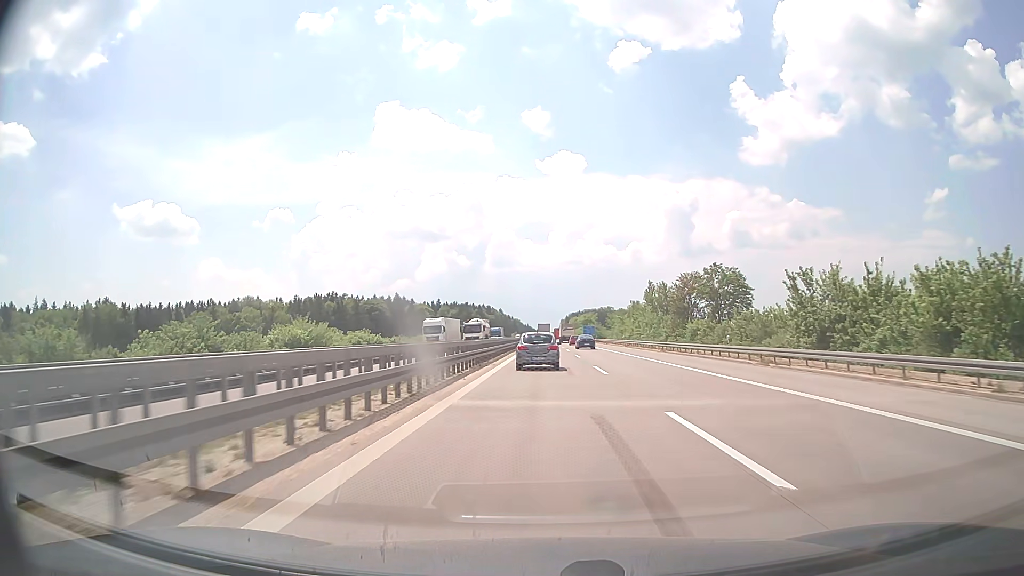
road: motorway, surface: concrete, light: Day
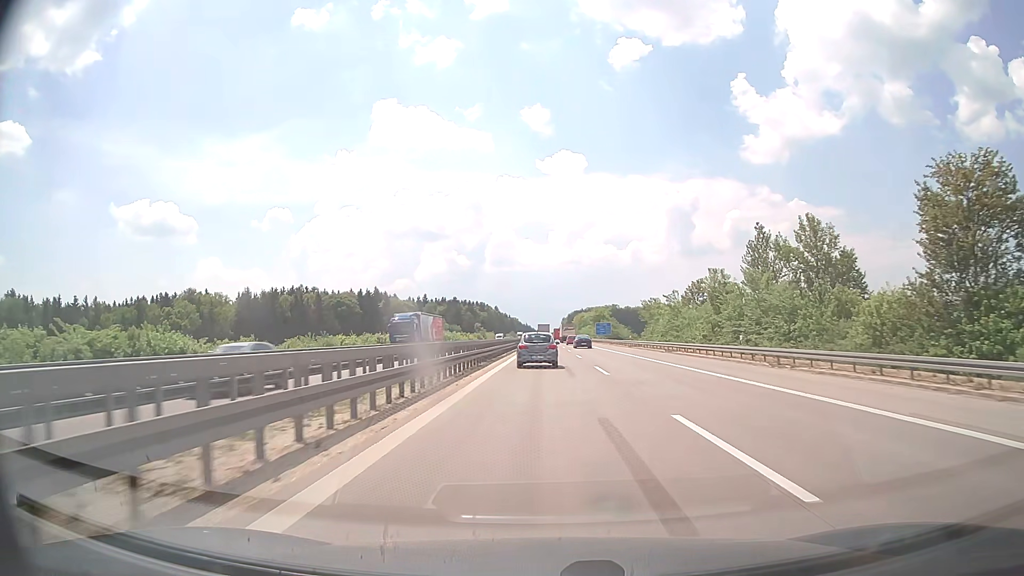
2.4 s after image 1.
(0.0, +54.4) m; 0°
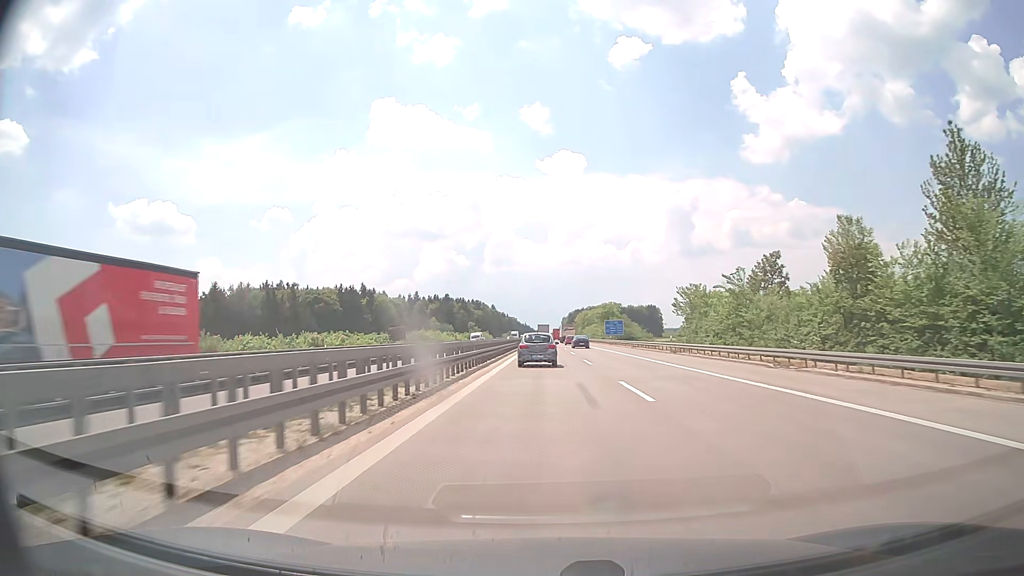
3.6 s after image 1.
(0.0, +27.4) m; 0°
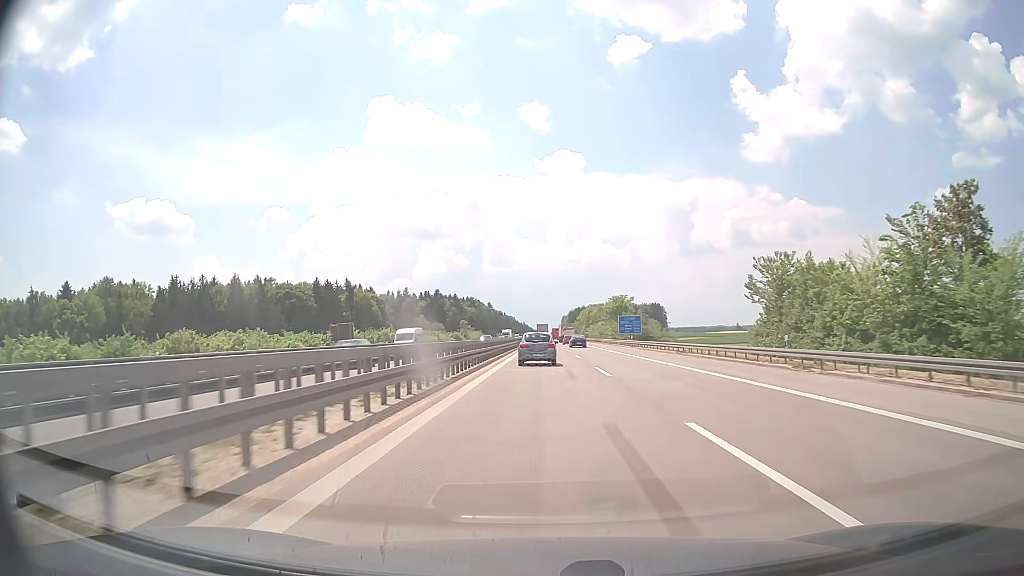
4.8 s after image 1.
(0.0, +27.7) m; 0°
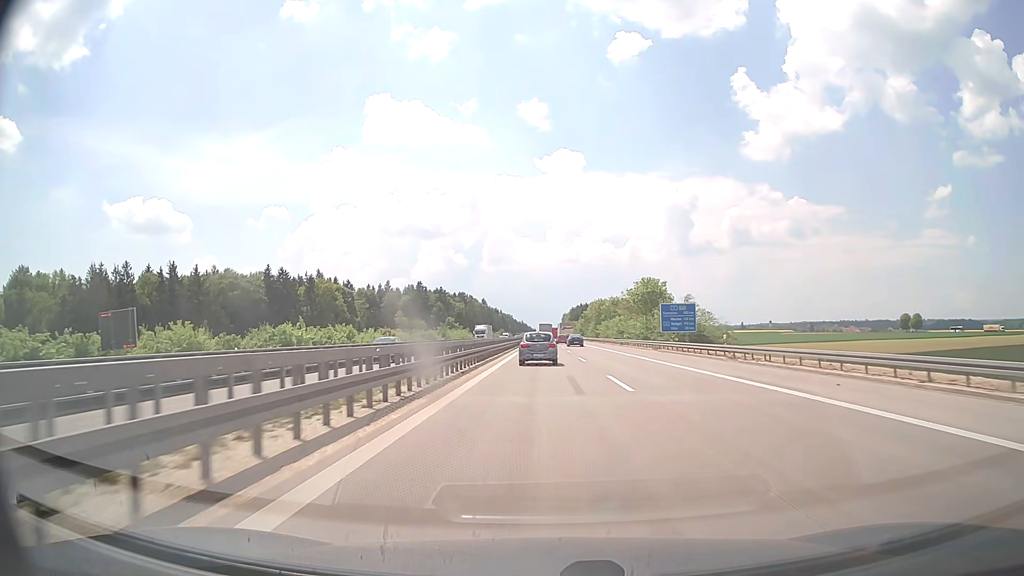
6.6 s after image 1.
(0.0, +42.2) m; 0°
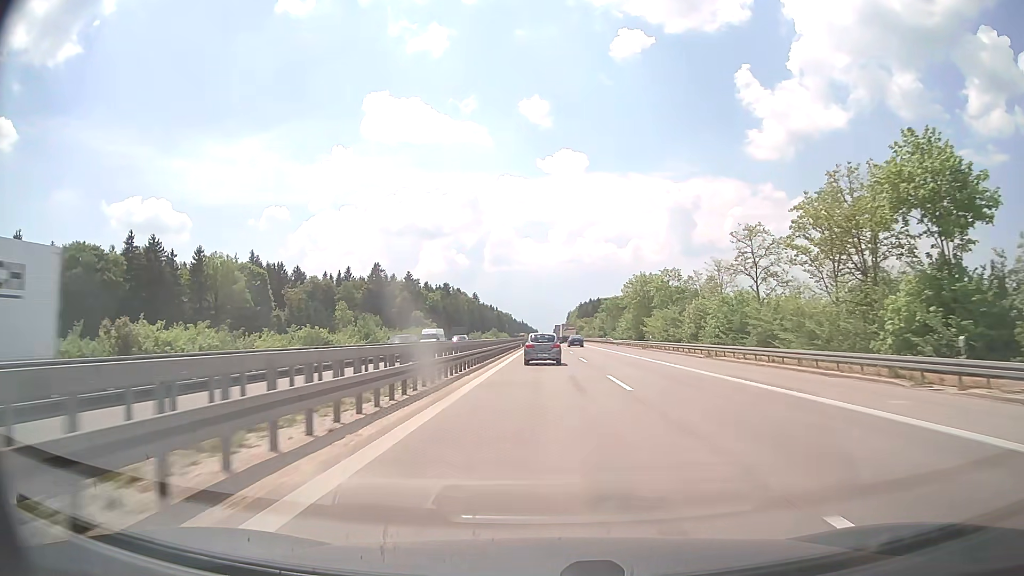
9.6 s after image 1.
(-0.1, +71.6) m; 0°
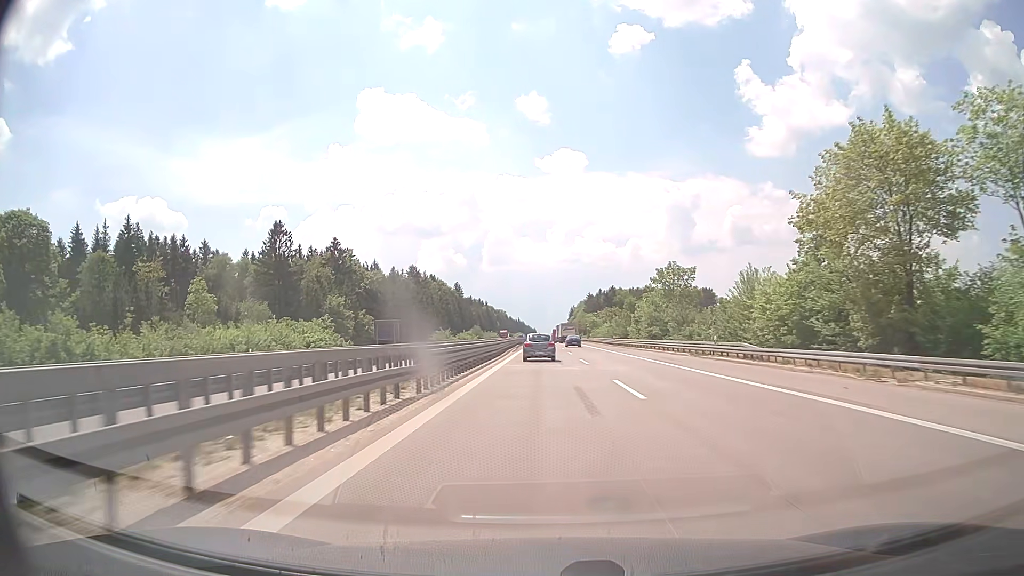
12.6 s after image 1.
(+0.1, +74.4) m; 0°
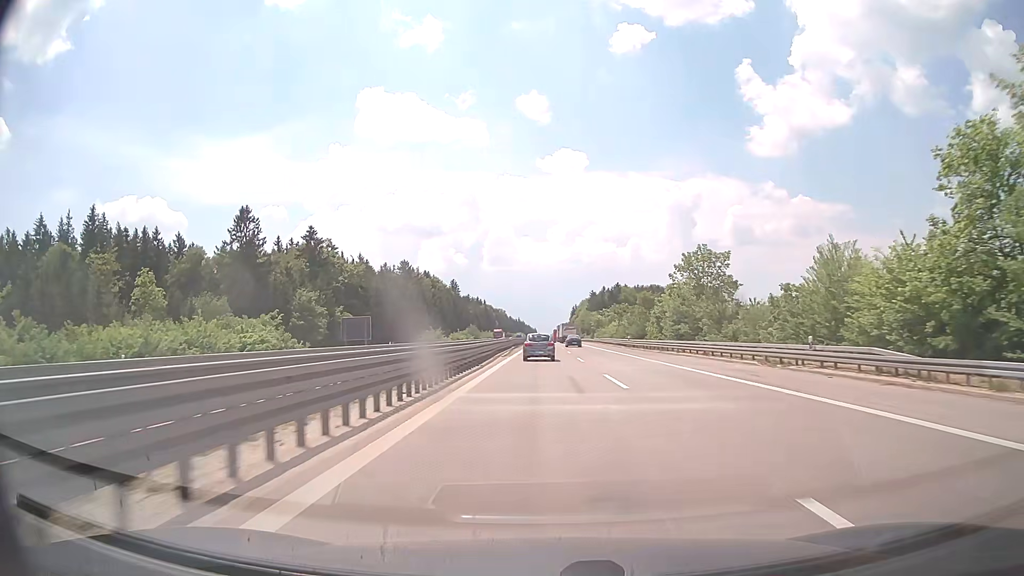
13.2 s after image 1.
(0.0, +15.2) m; 0°
(0, +10) (0, +20) (0, +30) (0, +40) (0, +50) (0, +60) (0, +70) (0, +80) (0, +90) (0, +100) m
